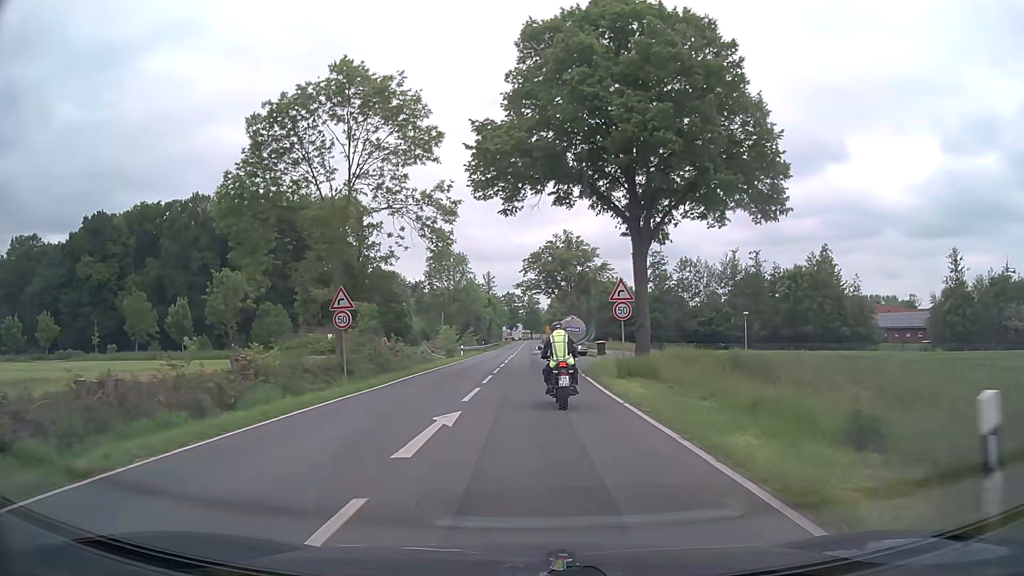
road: secondary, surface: asphalt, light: Day
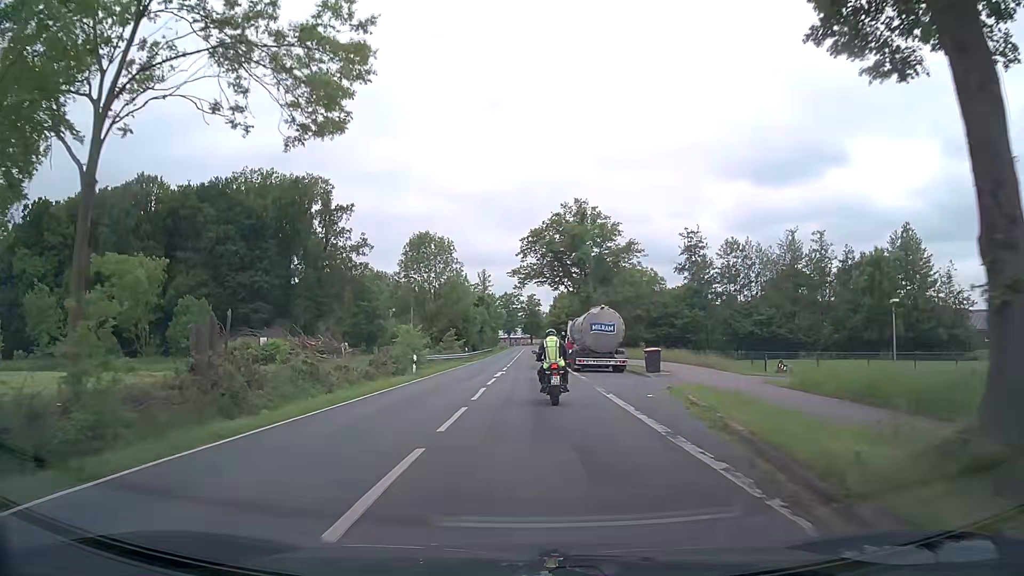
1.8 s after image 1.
(-0.1, +22.2) m; 0°
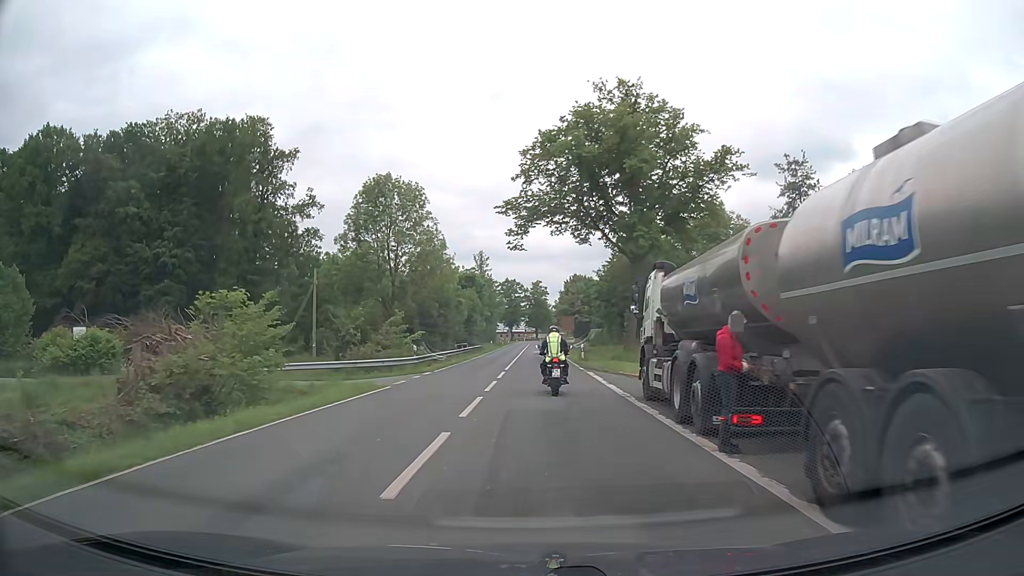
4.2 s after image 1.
(+0.1, +29.8) m; 0°
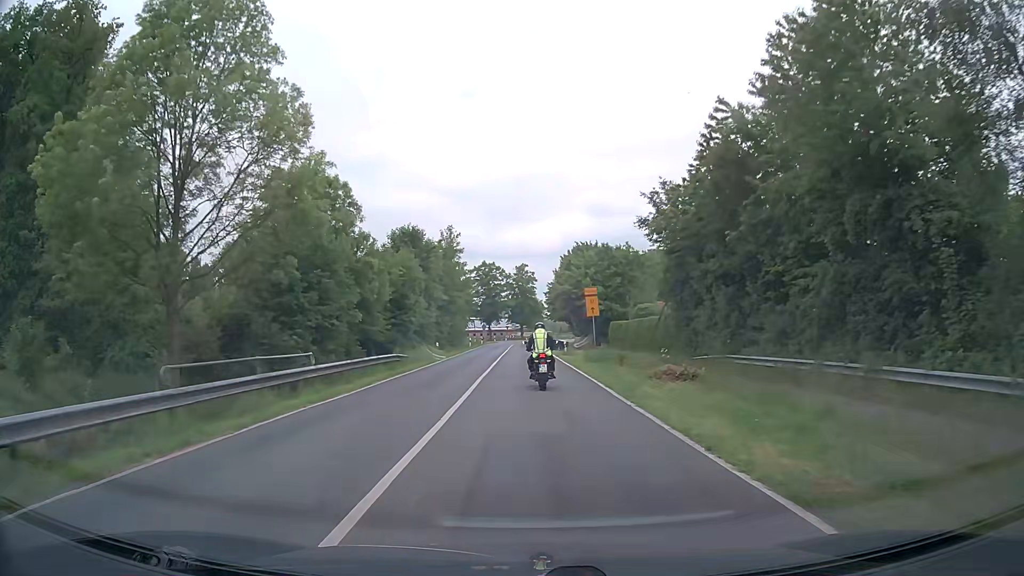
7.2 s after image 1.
(+0.3, +38.4) m; +1°
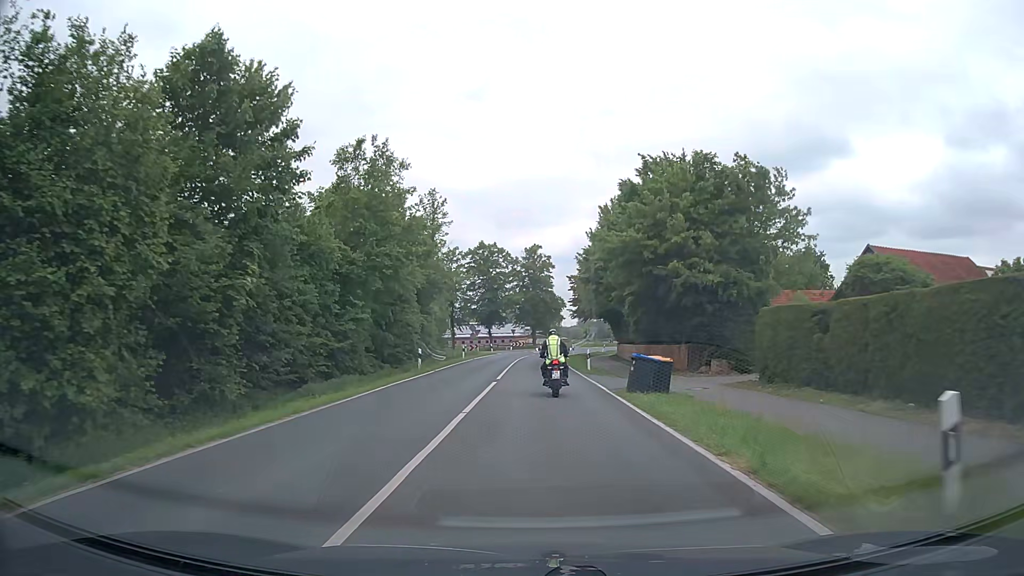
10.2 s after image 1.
(-0.3, +38.5) m; -1°
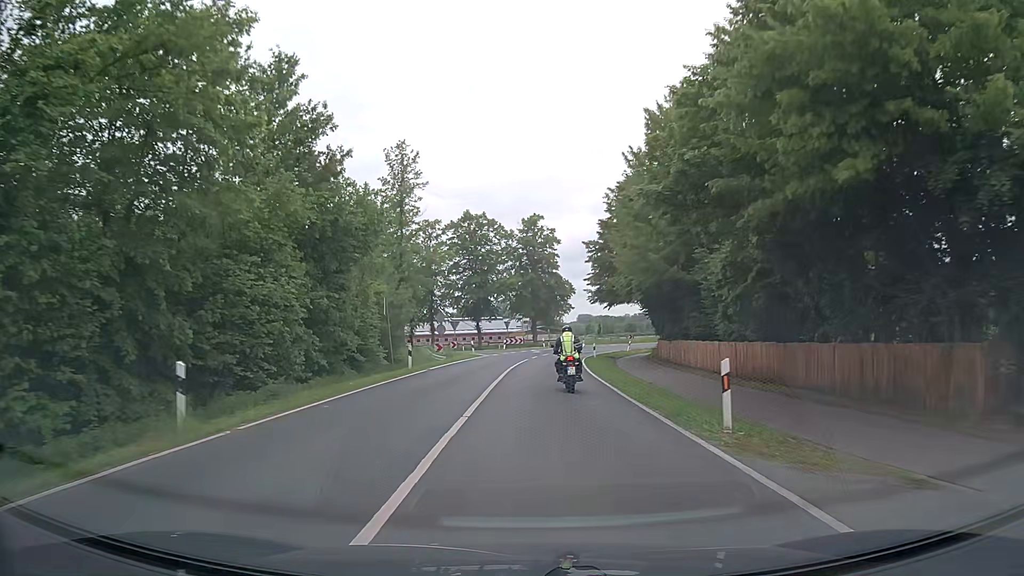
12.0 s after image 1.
(0.0, +22.7) m; 0°
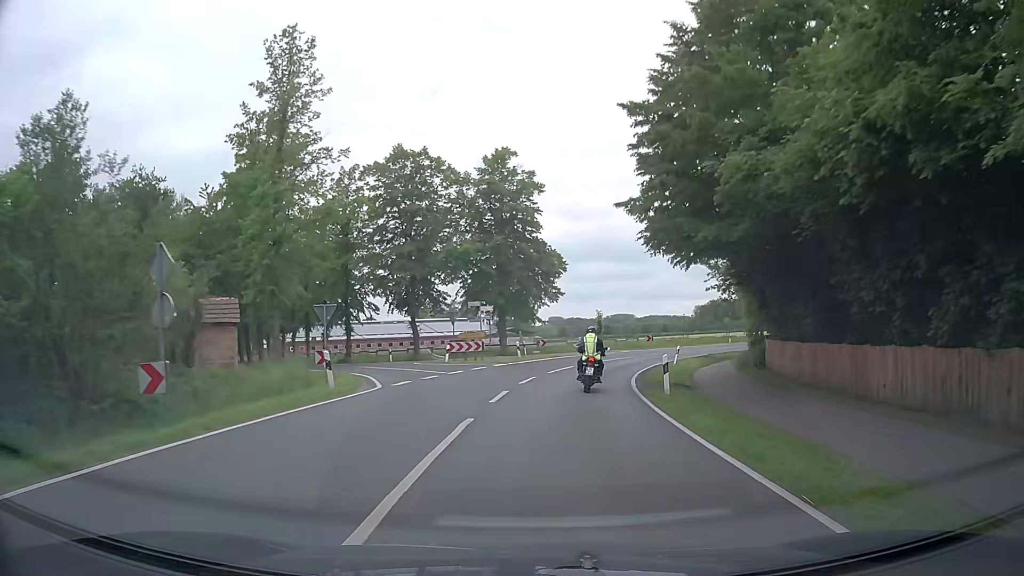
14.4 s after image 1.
(+0.2, +30.1) m; +2°
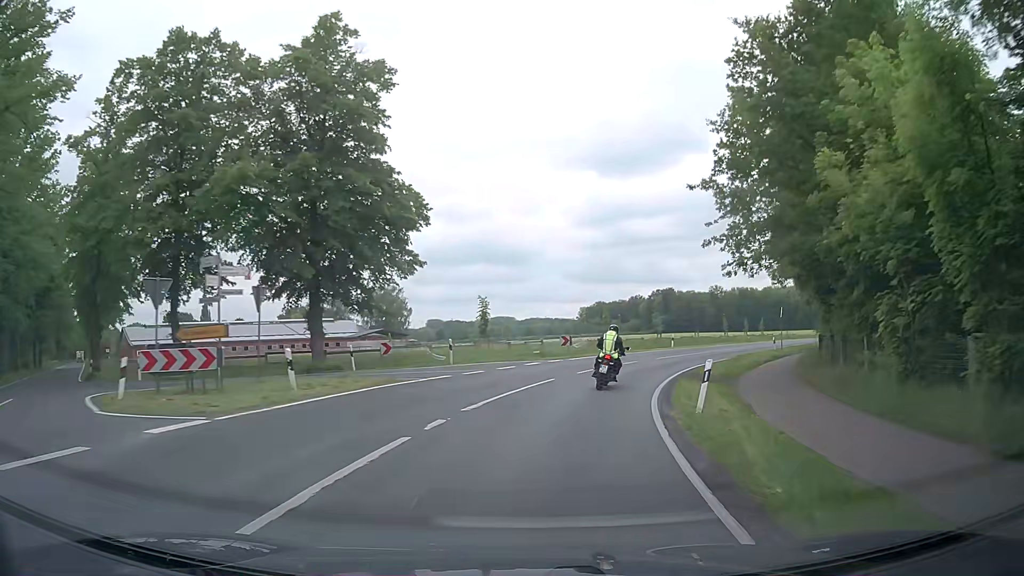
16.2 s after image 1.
(+1.7, +22.5) m; +10°
(+1, +10) (+3, +20) (+6, +29) (+10, +38) (+15, +47) (+20, +55) (+26, +64) (+31, +72) (+37, +80) (+43, +89) m
